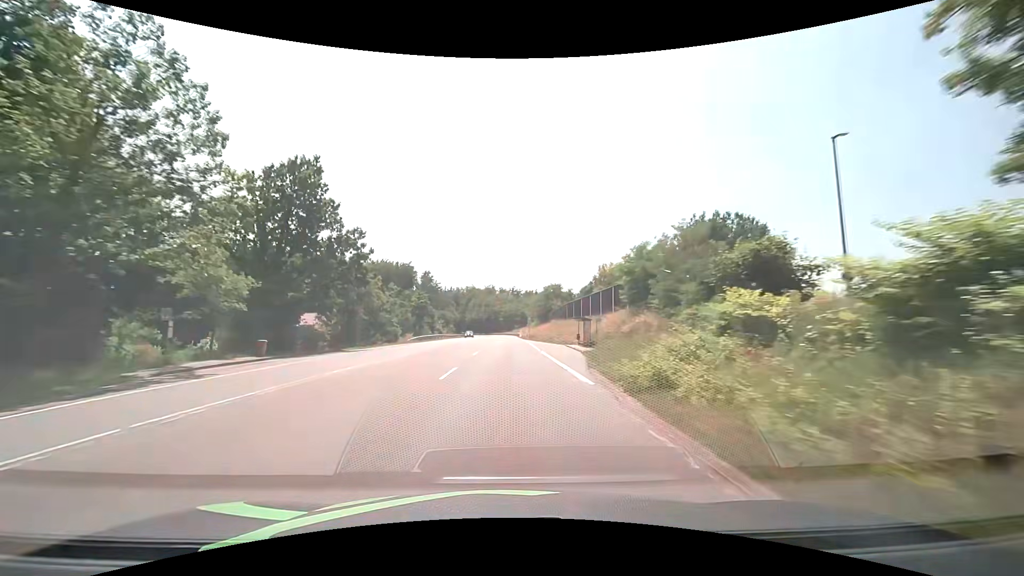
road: secondary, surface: asphalt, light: Day
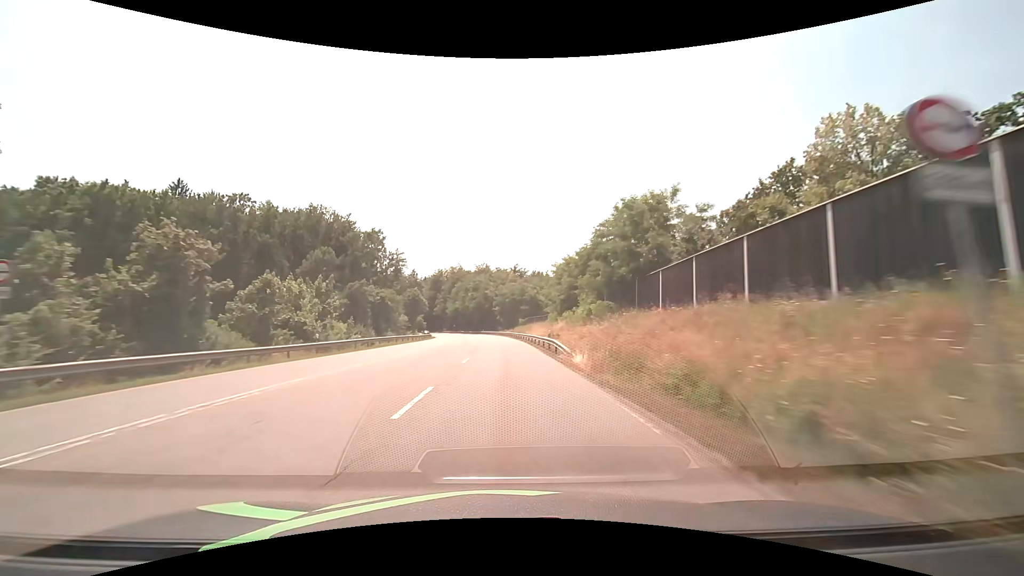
(-0.3, +75.6) m; 0°
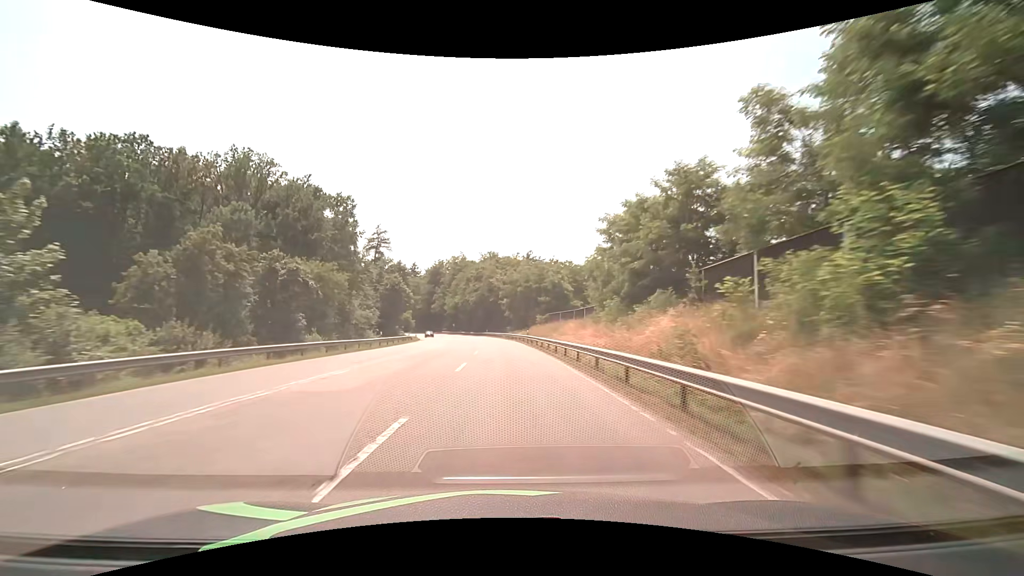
(-0.2, +30.8) m; -1°
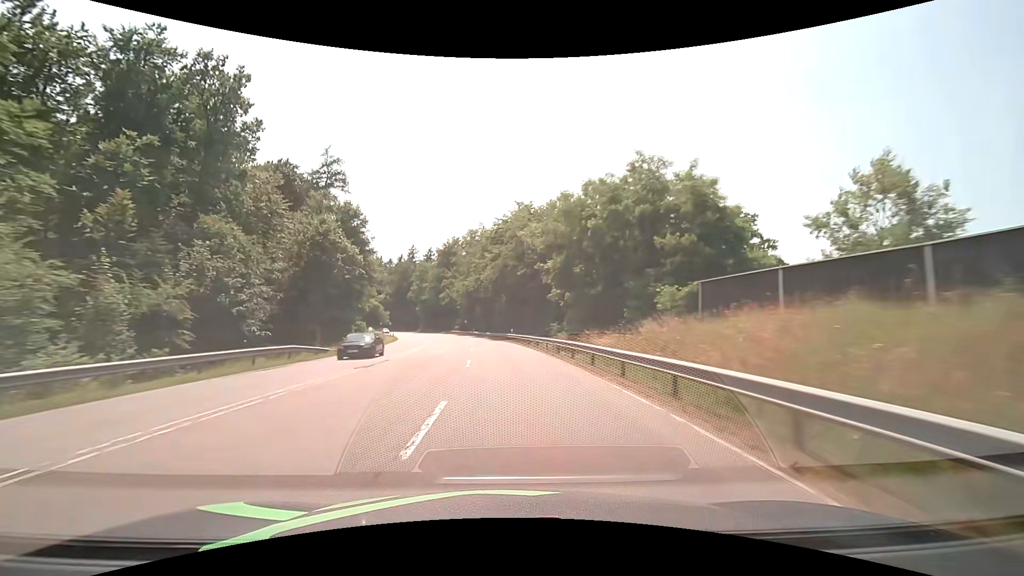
(-1.1, +46.5) m; -3°
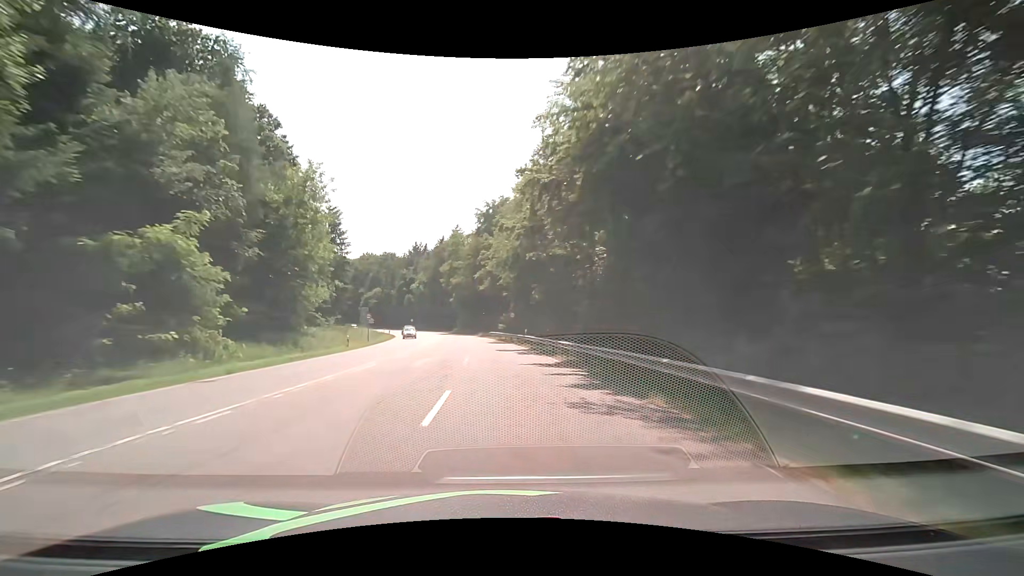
(-2.4, +46.6) m; -7°
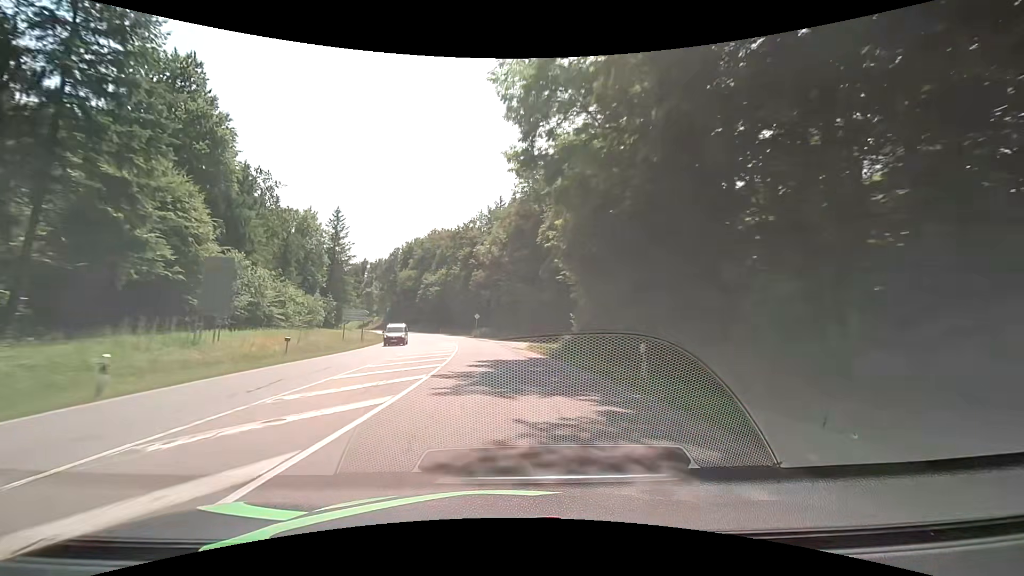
(-8.0, +77.7) m; -12°
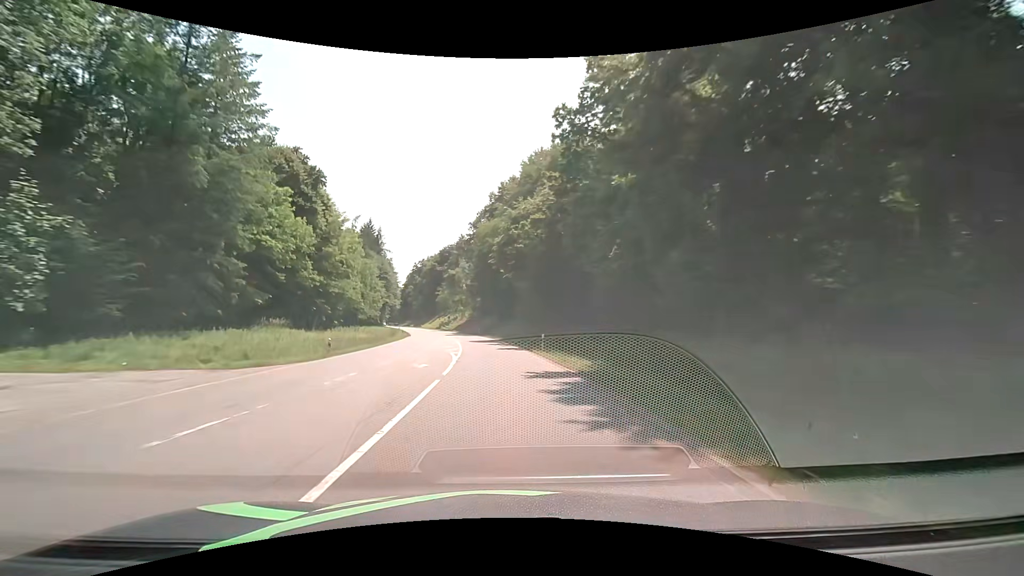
(-9.4, +77.7) m; -13°
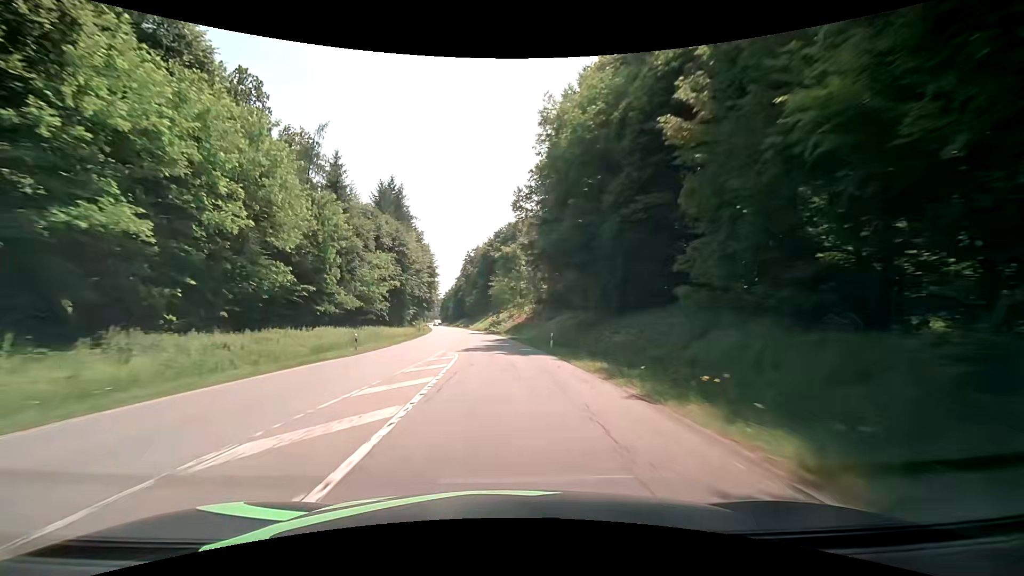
(-3.2, +46.1) m; -7°
(0, +10) (0, +20) (-1, +30) (-2, +40) (-3, +50) (-4, +60) (-5, +70) (-6, +80) (-7, +90) (-9, +100) m
